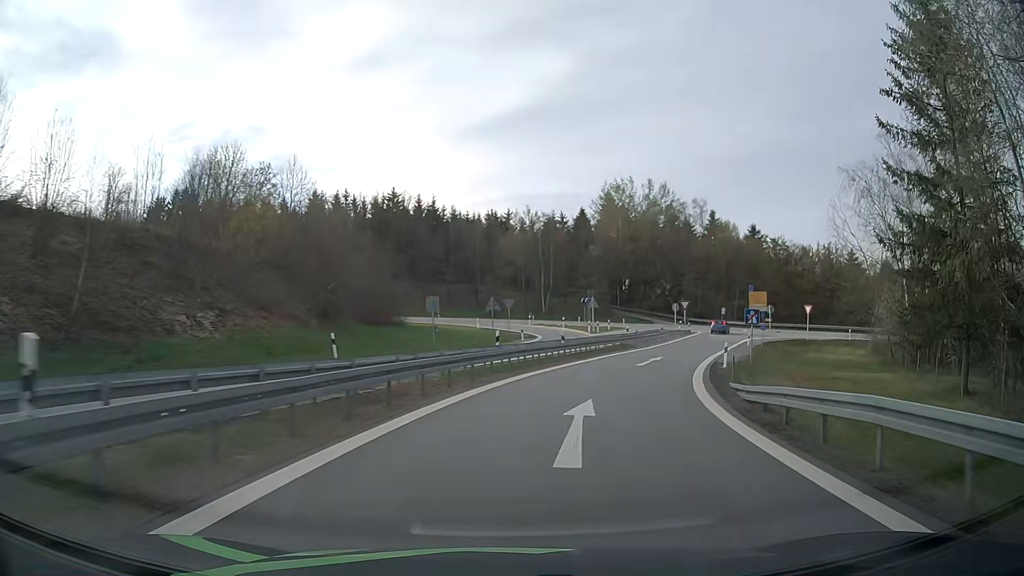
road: motorway_link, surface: asphalt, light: Day
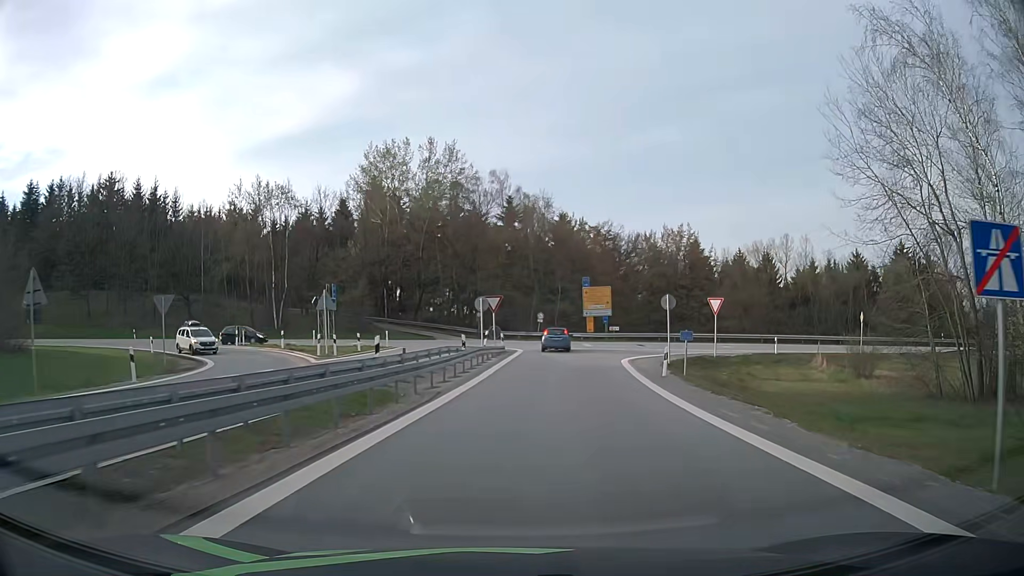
(+5.6, +30.2) m; +19°
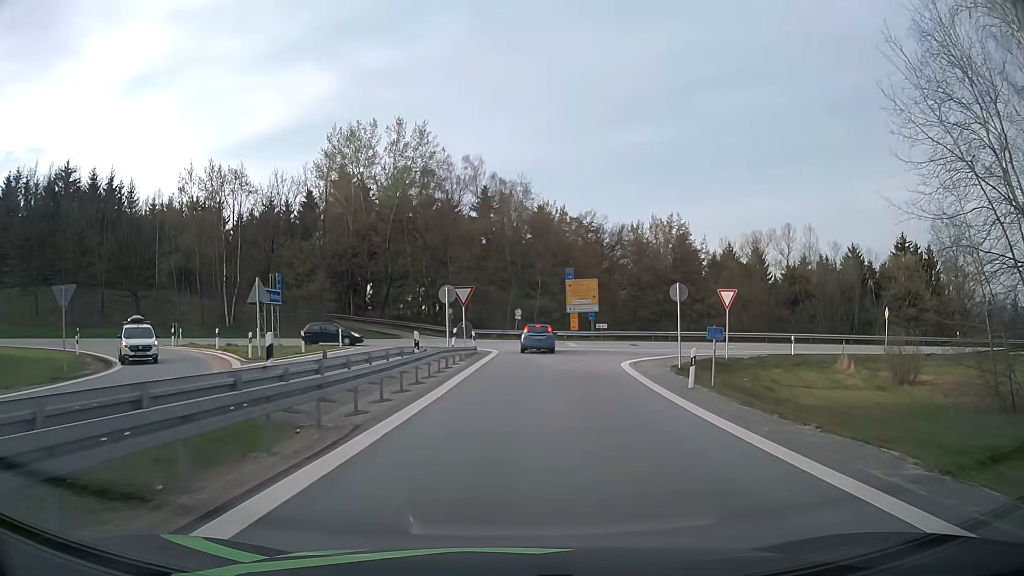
(+0.2, +6.5) m; +3°
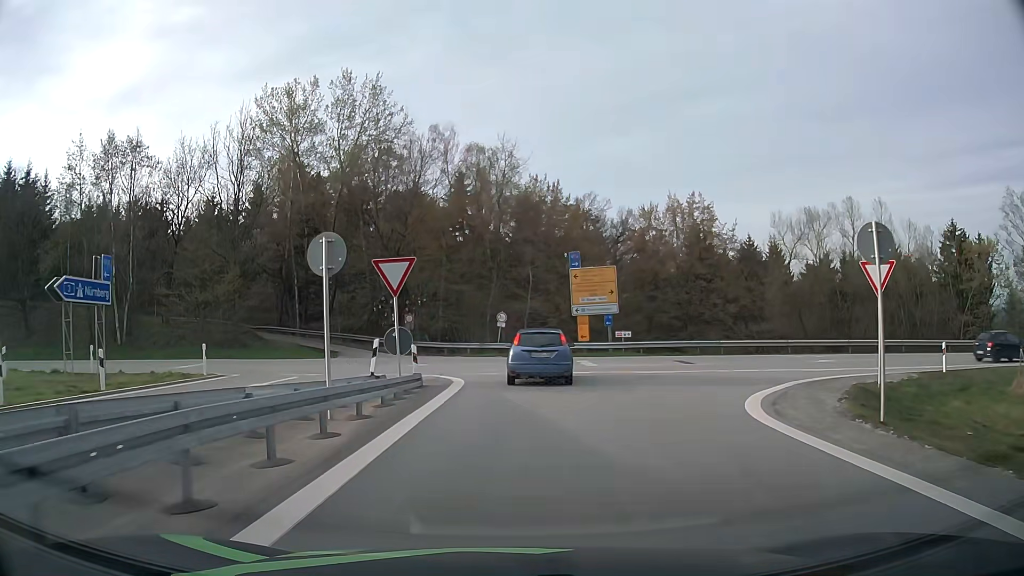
(+0.2, +16.2) m; +2°
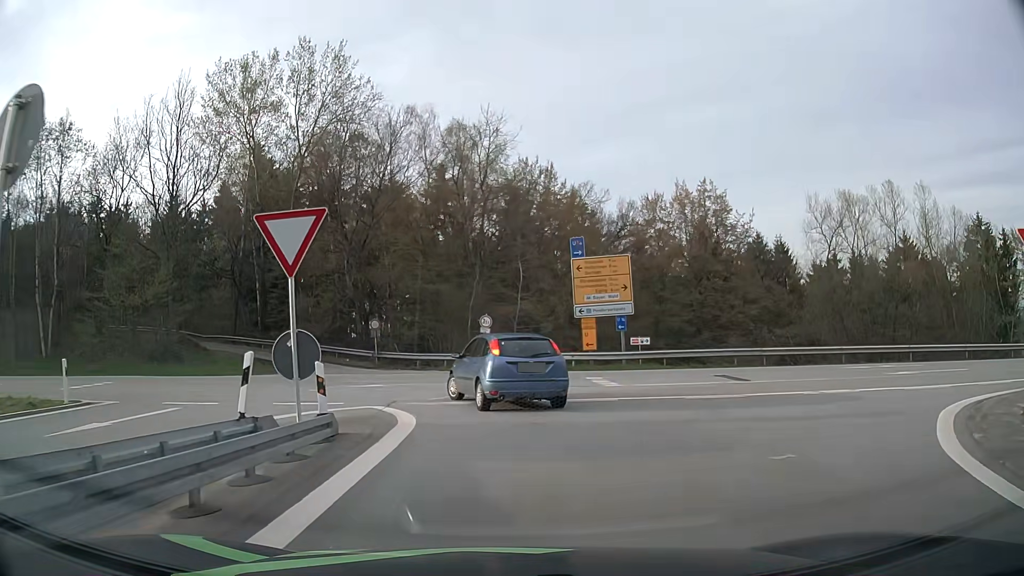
(0.0, +7.7) m; +1°
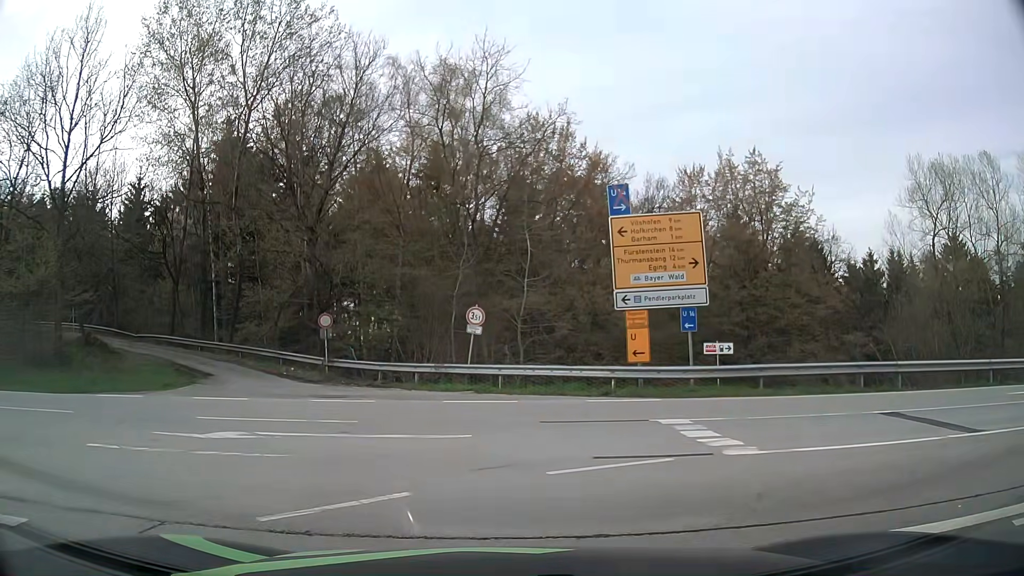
(+0.1, +10.4) m; 0°
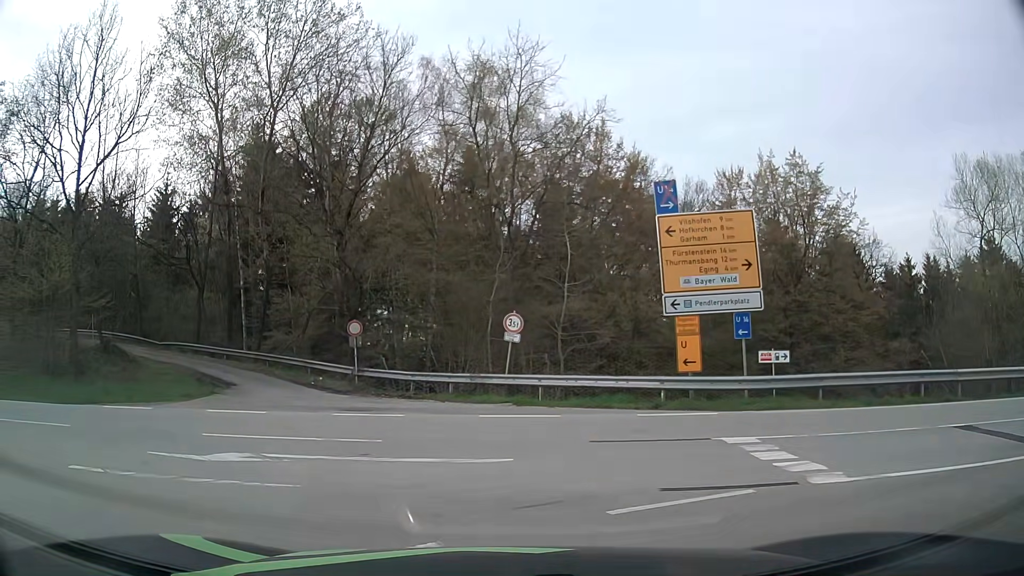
(0.0, +1.4) m; -1°
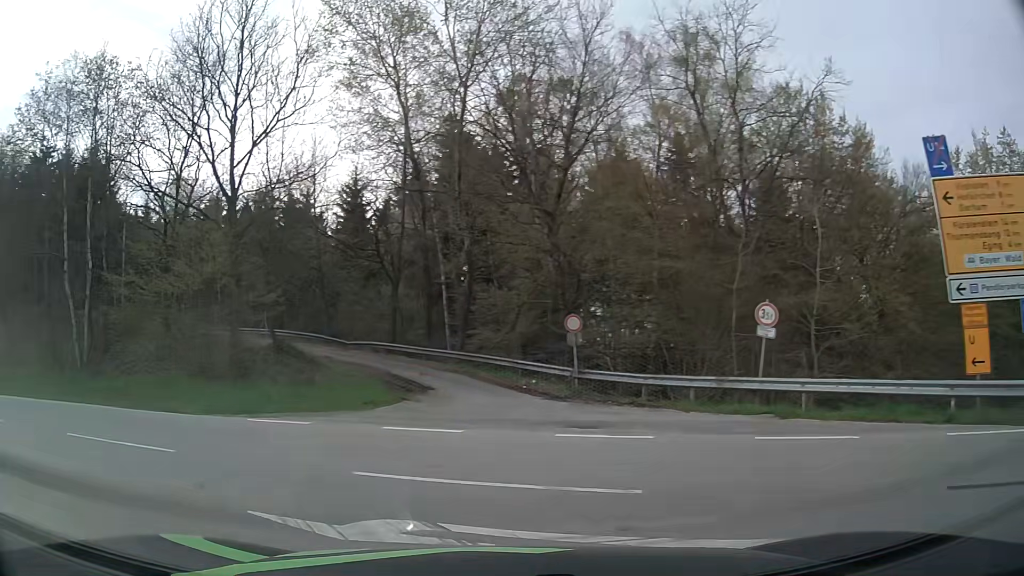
(-0.7, +3.9) m; -19°
(-4, +9) (-12, +15) (-21, +18) (-31, +21) (-40, +24) (-50, +27) (-59, +30) (-69, +33) (-79, +36) (-88, +38) m
